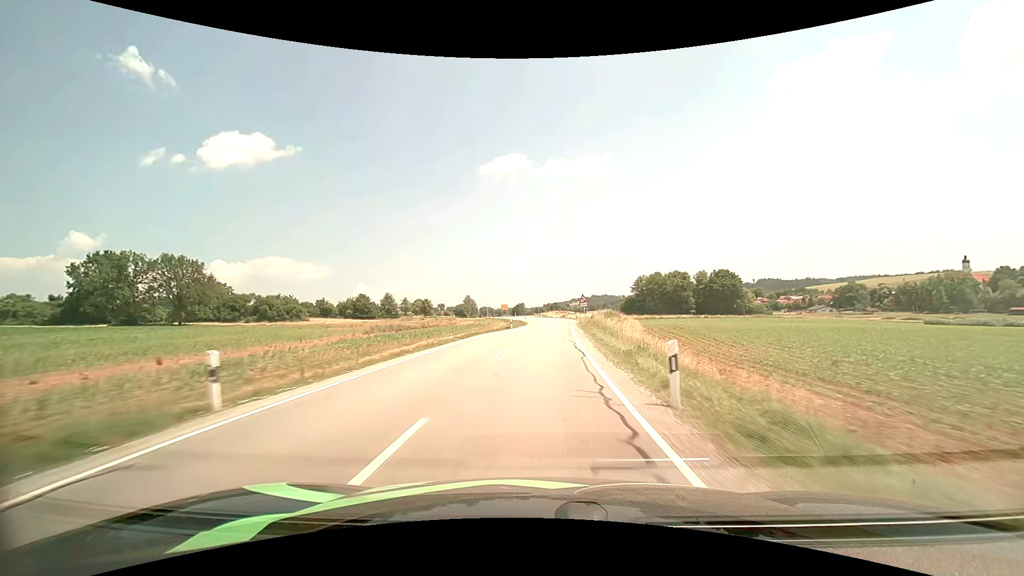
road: secondary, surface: asphalt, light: Day
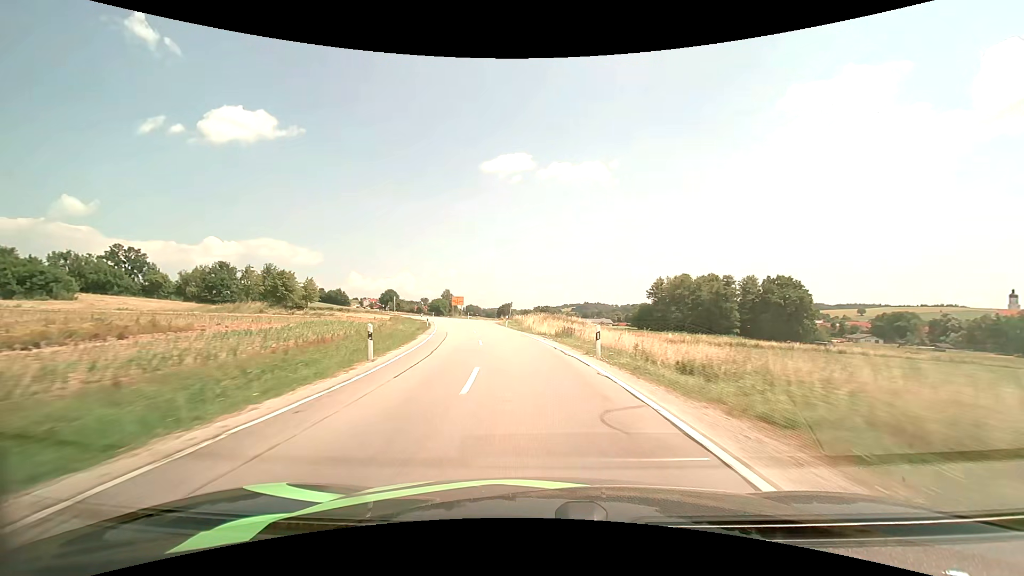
(+2.5, +66.2) m; +1°
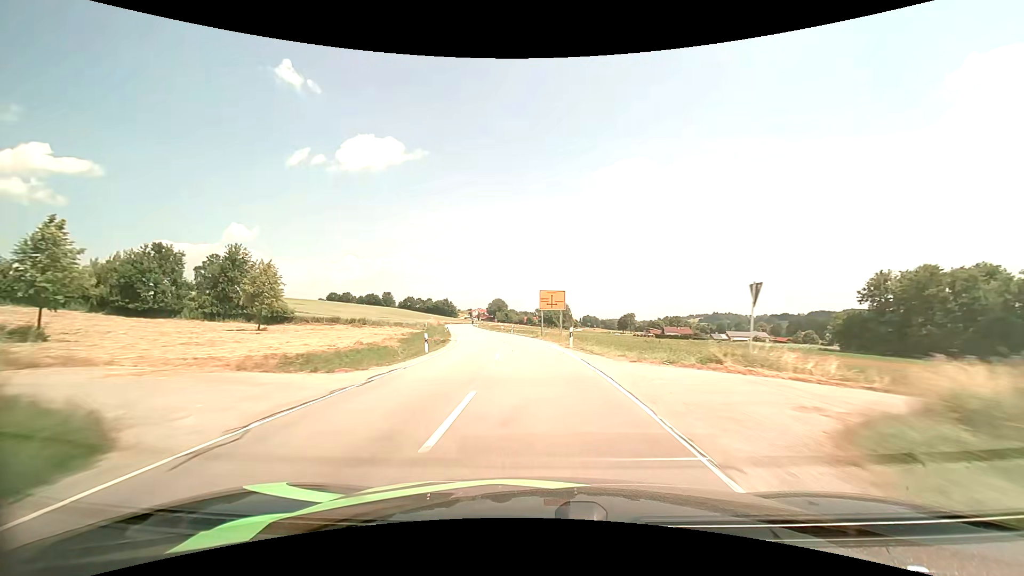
(-6.3, +50.6) m; -13°
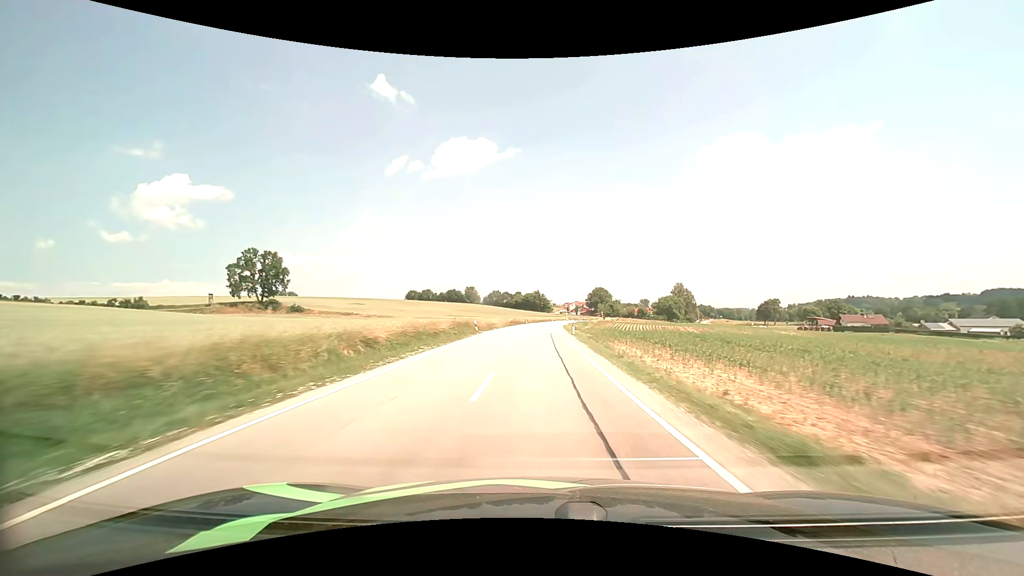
(-8.4, +69.5) m; -11°
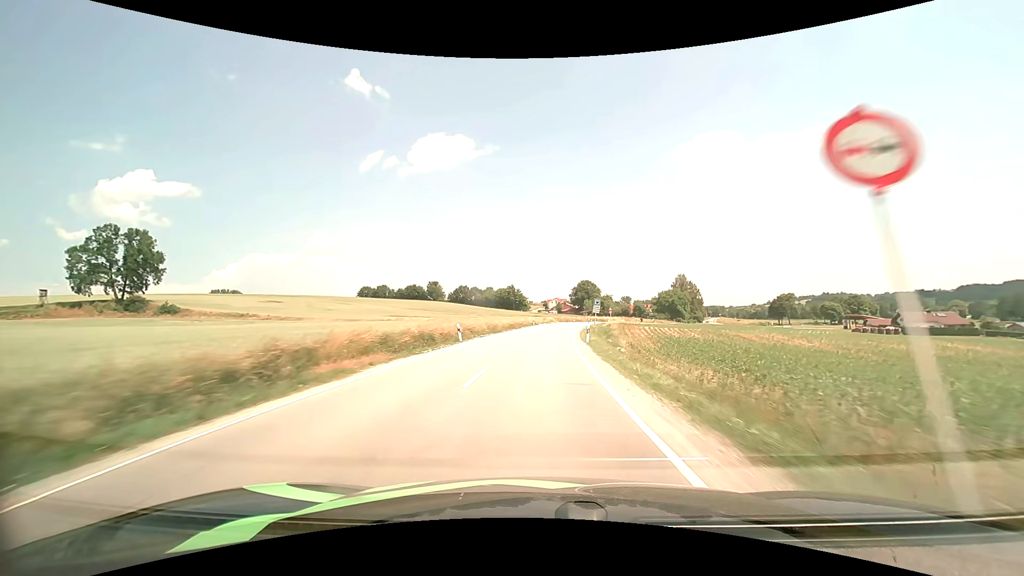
(+0.5, +58.3) m; +3°
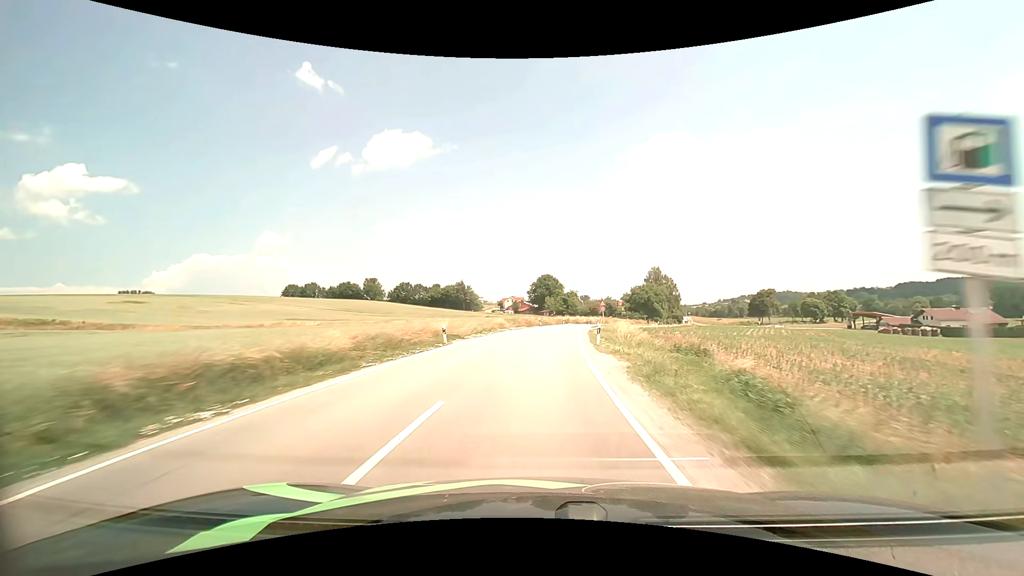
(+1.5, +41.4) m; +5°
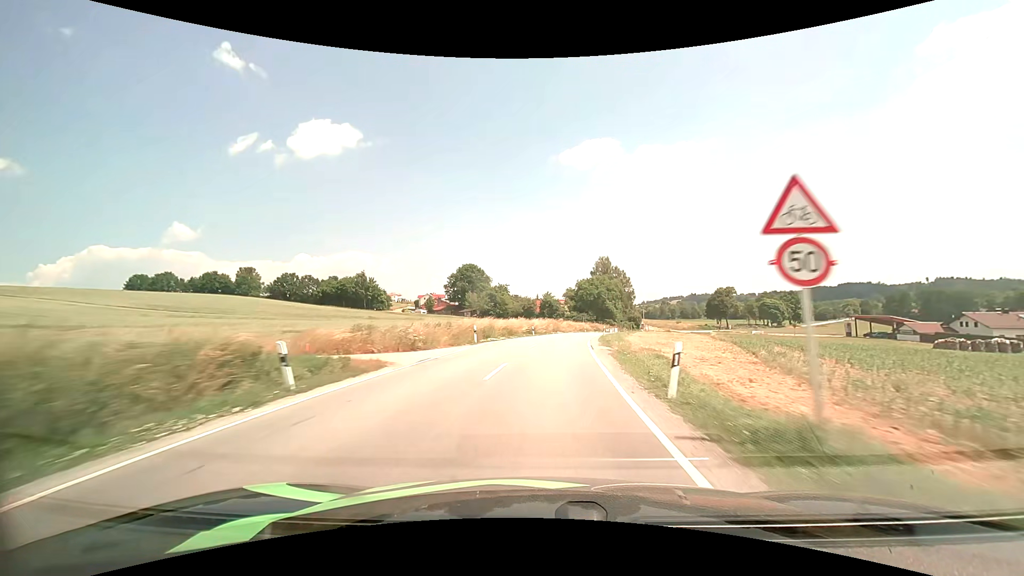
(+3.3, +52.5) m; +8°
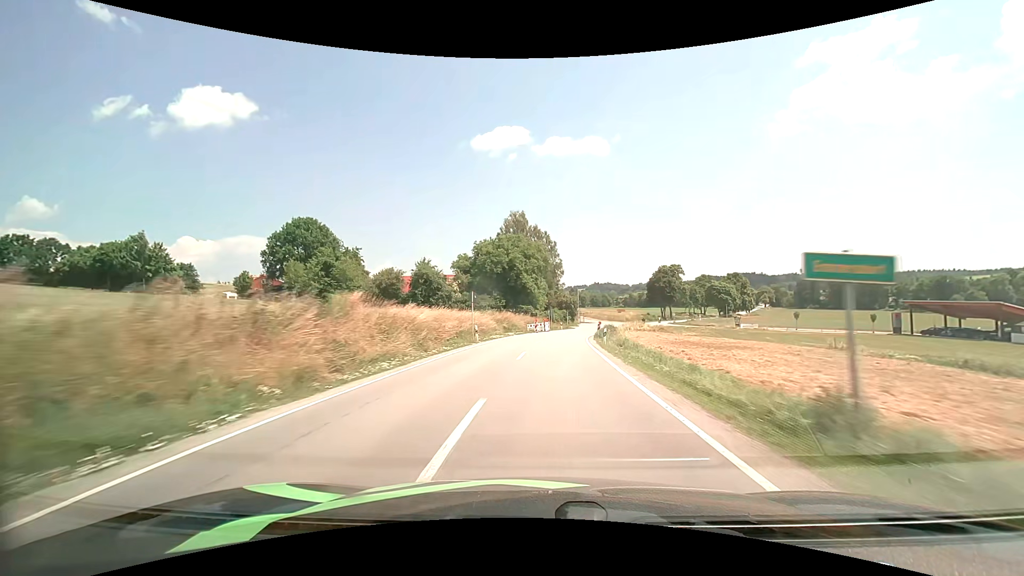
(+6.6, +66.1) m; +11°
(0, +10) (0, +20) (+1, +30) (+2, +40) (+3, +50) (+5, +60) (+7, +69) (+10, +79) (+12, +89) (+16, +98) m
